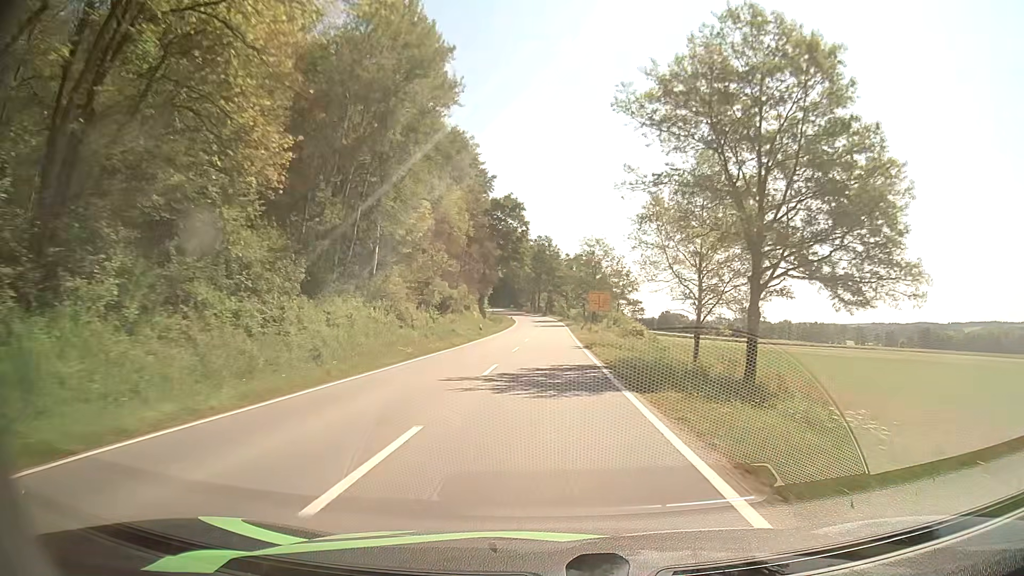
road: tertiary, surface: asphalt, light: Day
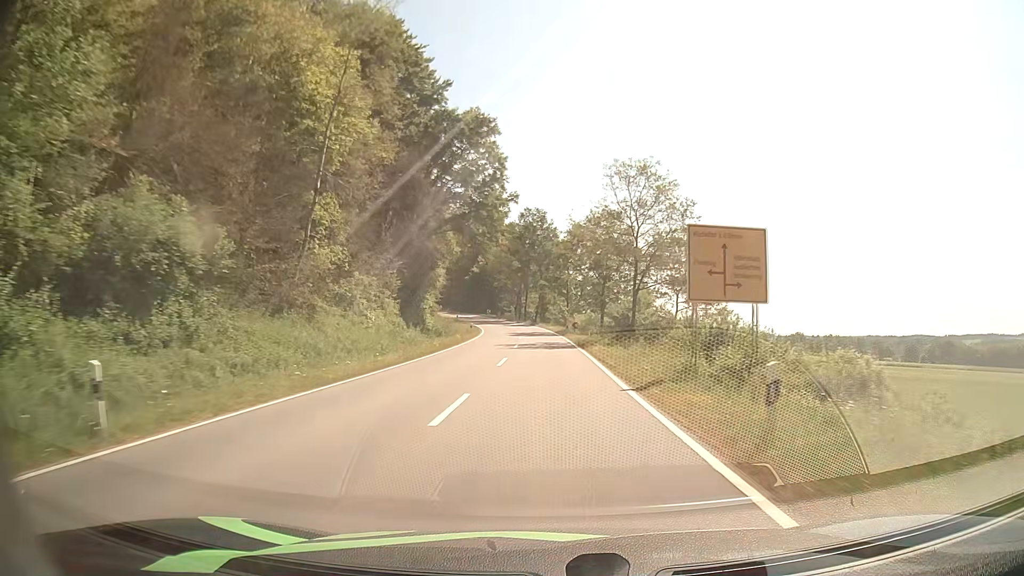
(0.0, +45.8) m; 0°
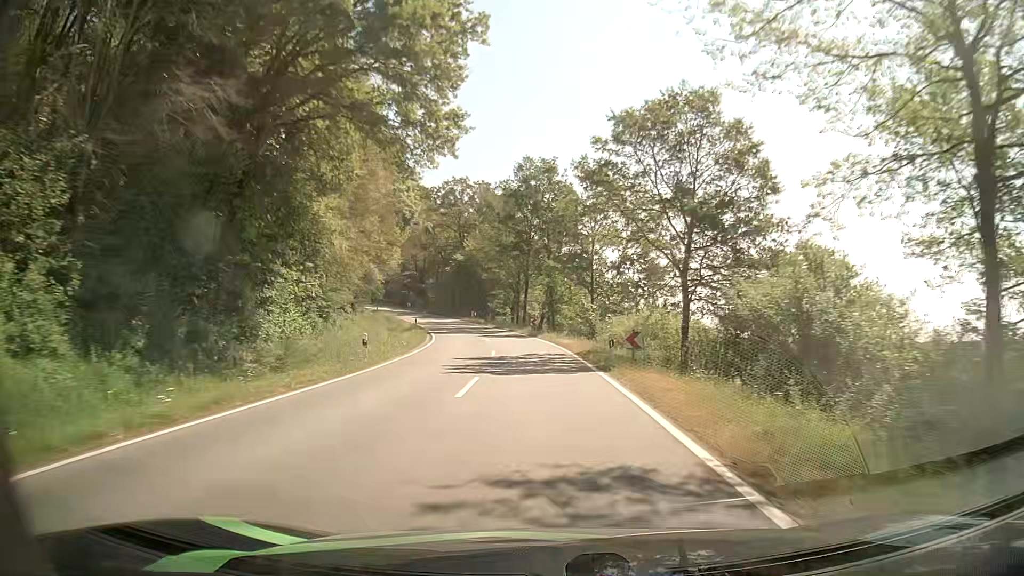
(+0.1, +34.2) m; 0°
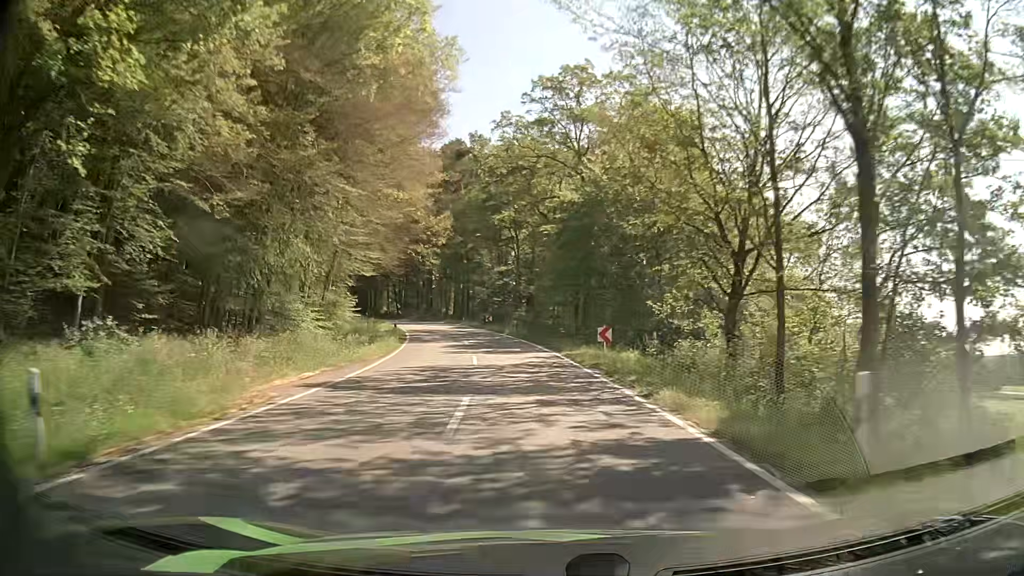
(-4.9, +53.4) m; -13°
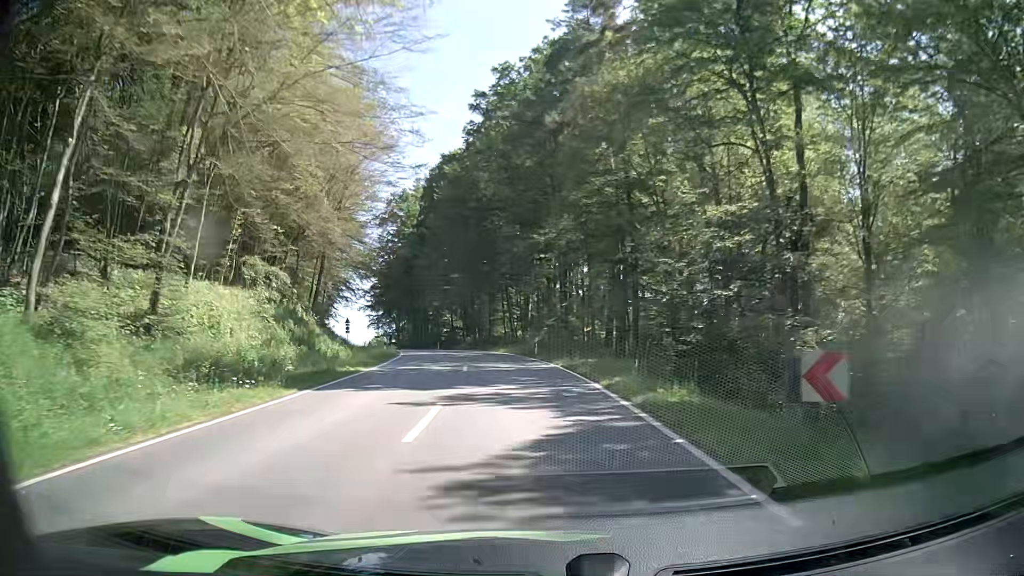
(-5.8, +50.2) m; -13°
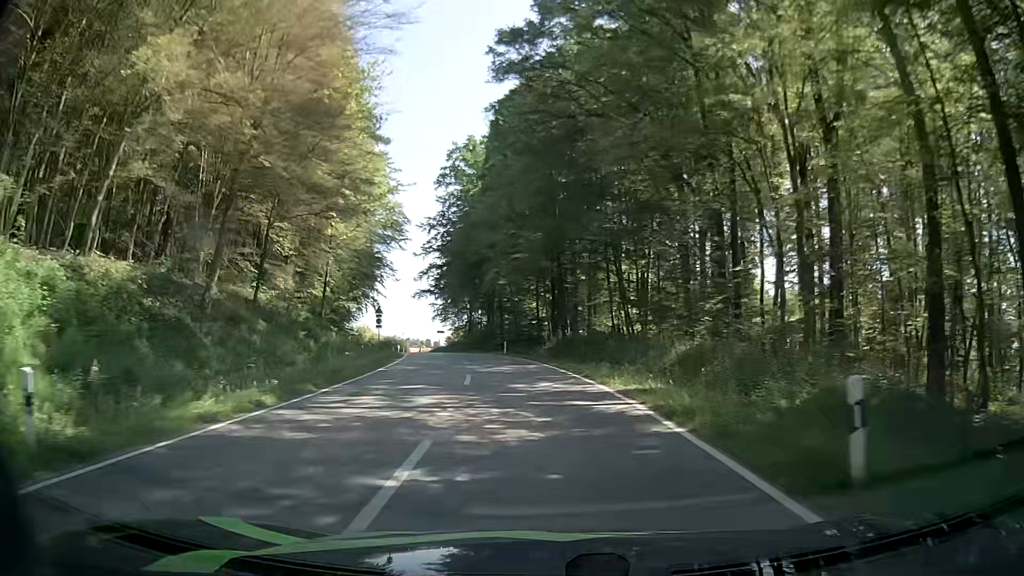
(-2.4, +29.2) m; -9°
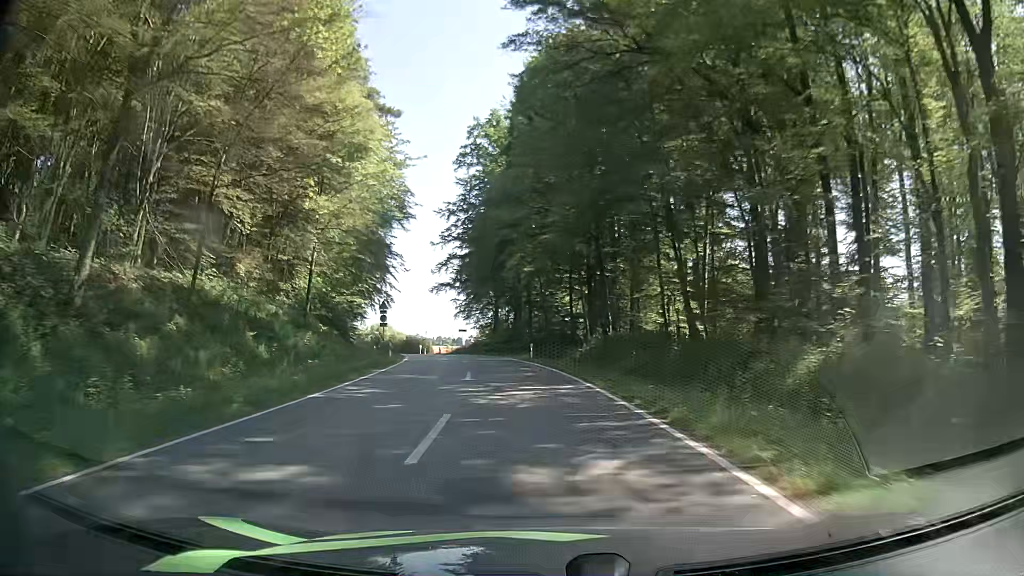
(-0.2, +9.8) m; -2°
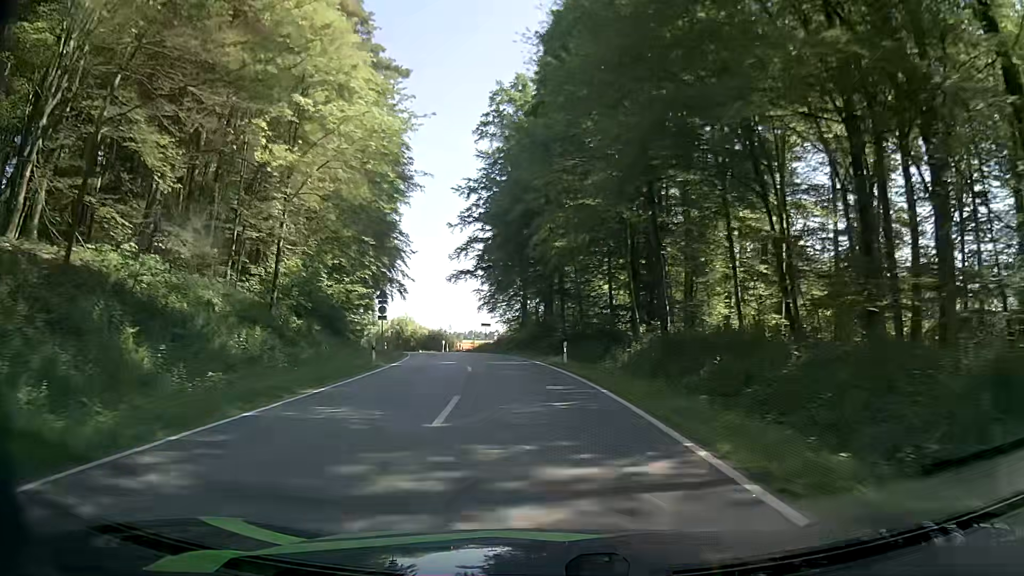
(-0.2, +9.9) m; -3°
(0, +10) (-1, +20) (-2, +30) (-4, +40) (-5, +50) (-8, +59) (-10, +69) (-13, +79) (-17, +88) (-21, +97) m
